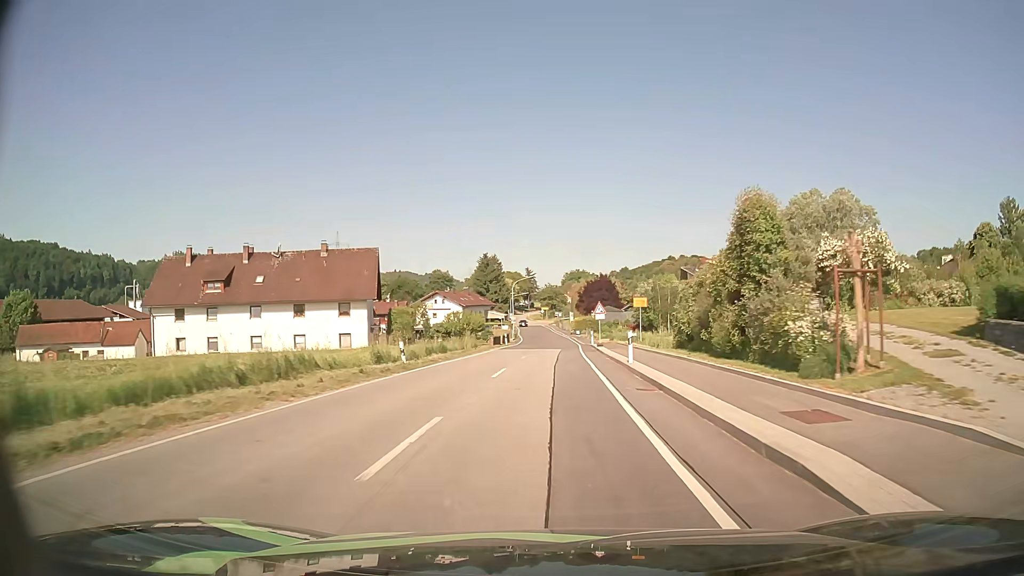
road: secondary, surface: asphalt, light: Day
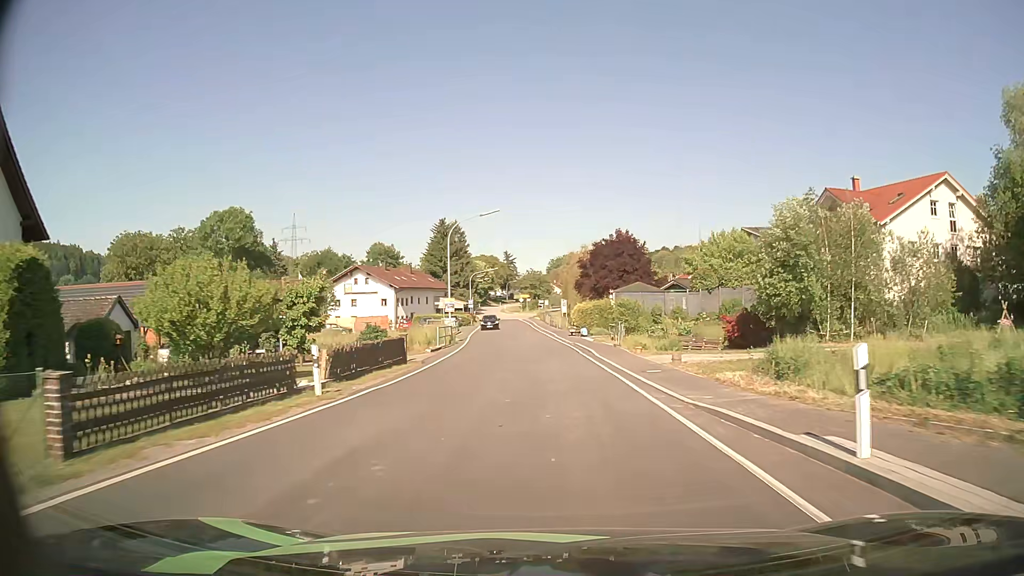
(+0.5, +49.5) m; +2°
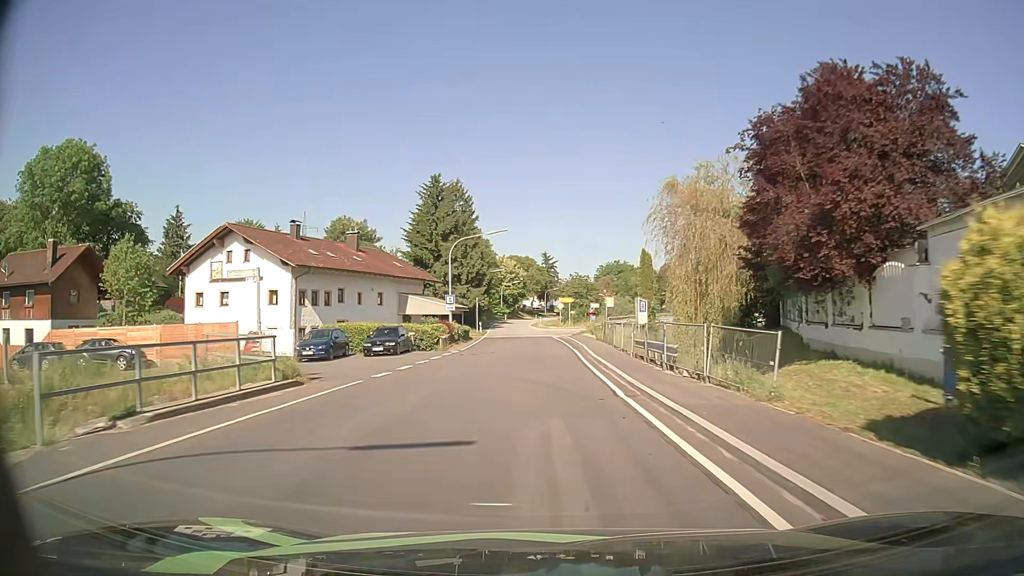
(-1.2, +47.3) m; -4°
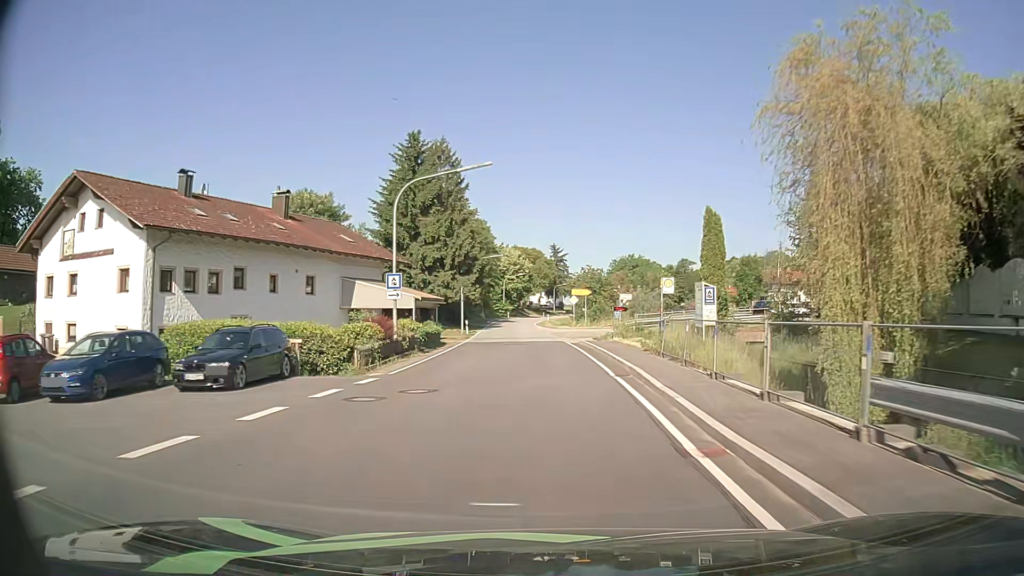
(-0.1, +17.8) m; -1°
